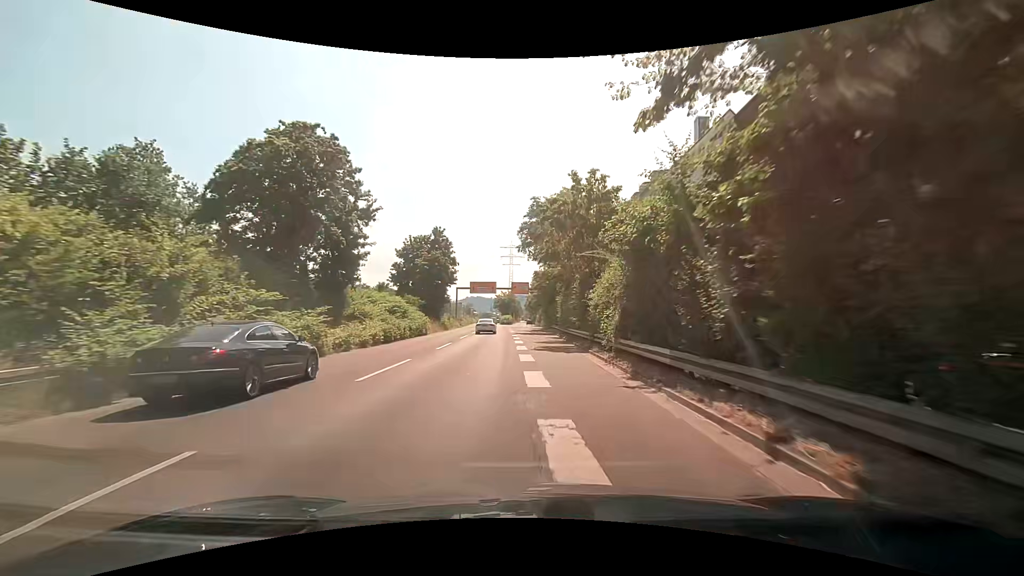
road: trunk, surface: asphalt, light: Day
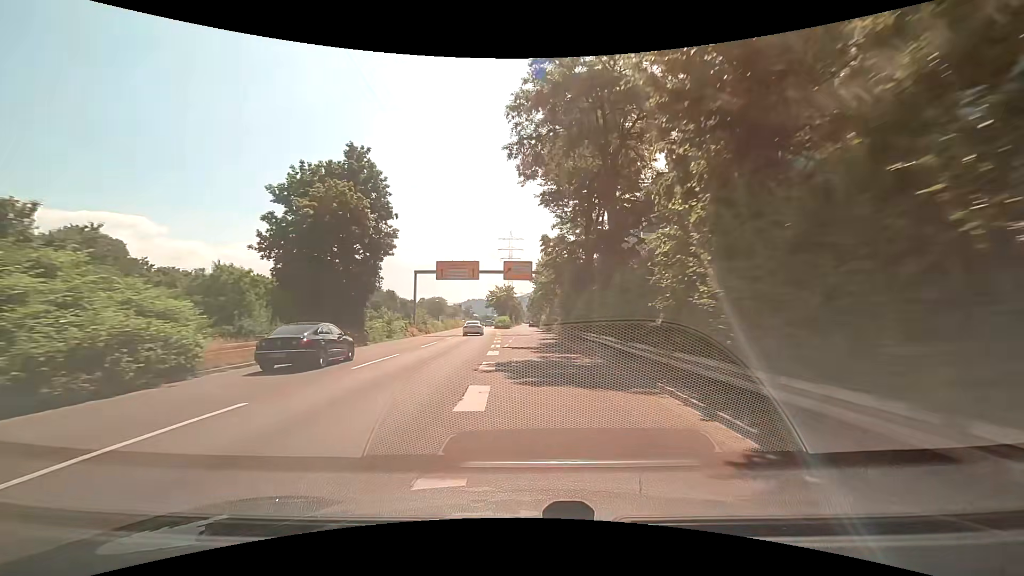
(-0.2, +33.0) m; -1°
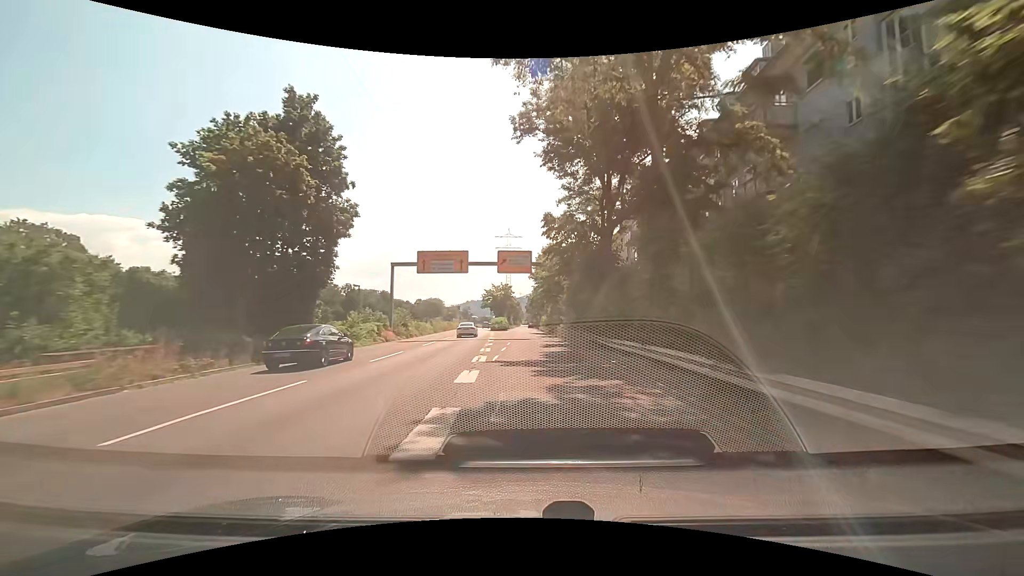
(+0.1, +8.6) m; 0°
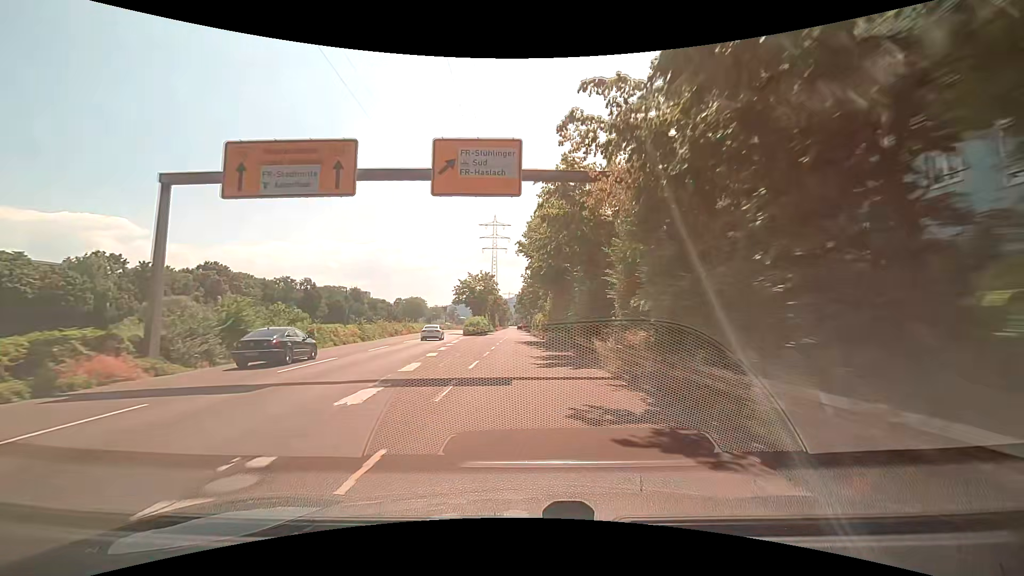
(+0.6, +27.1) m; +2°
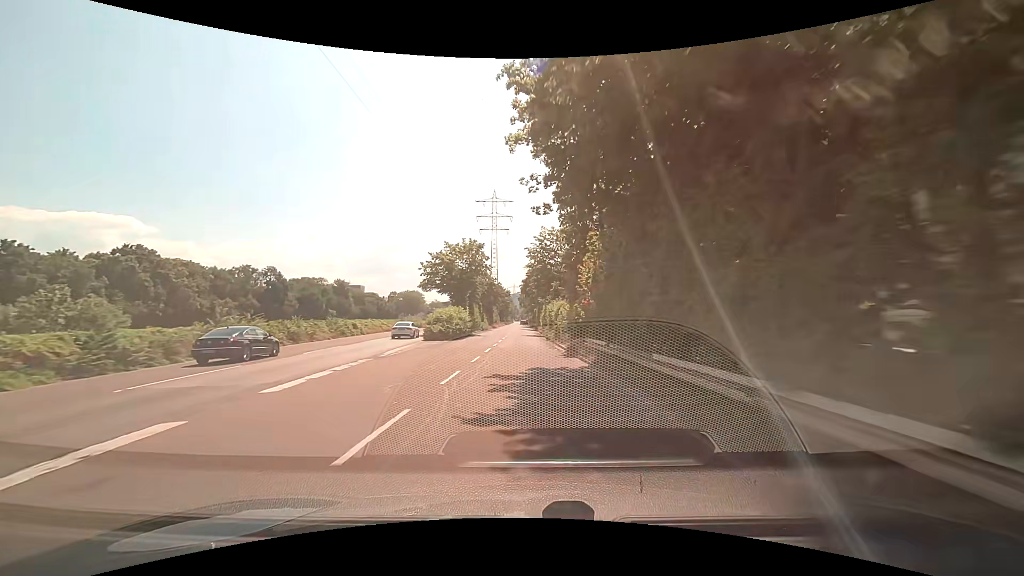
(-0.1, +28.2) m; -1°
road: trunk_link
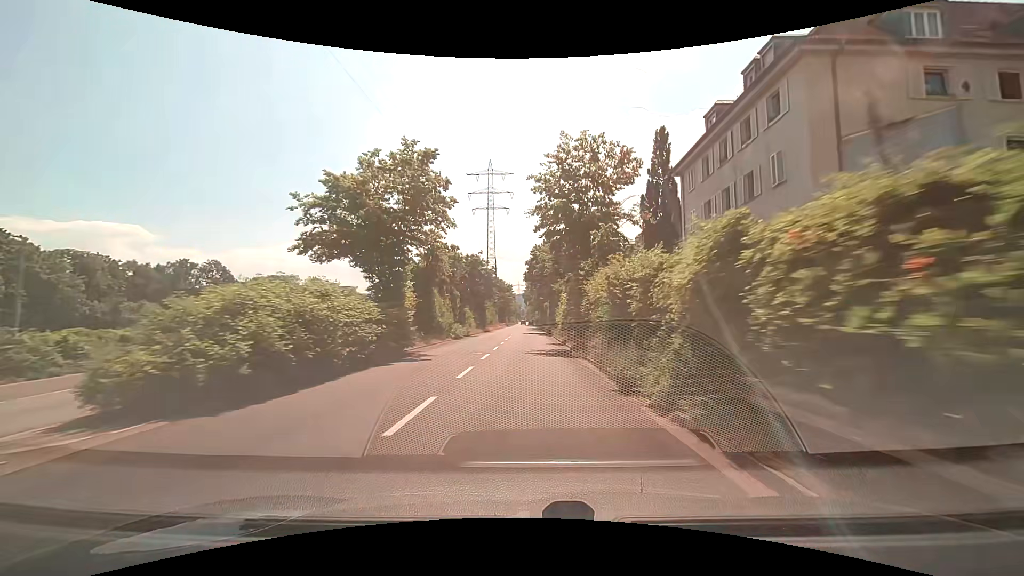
(-0.2, +29.0) m; -1°
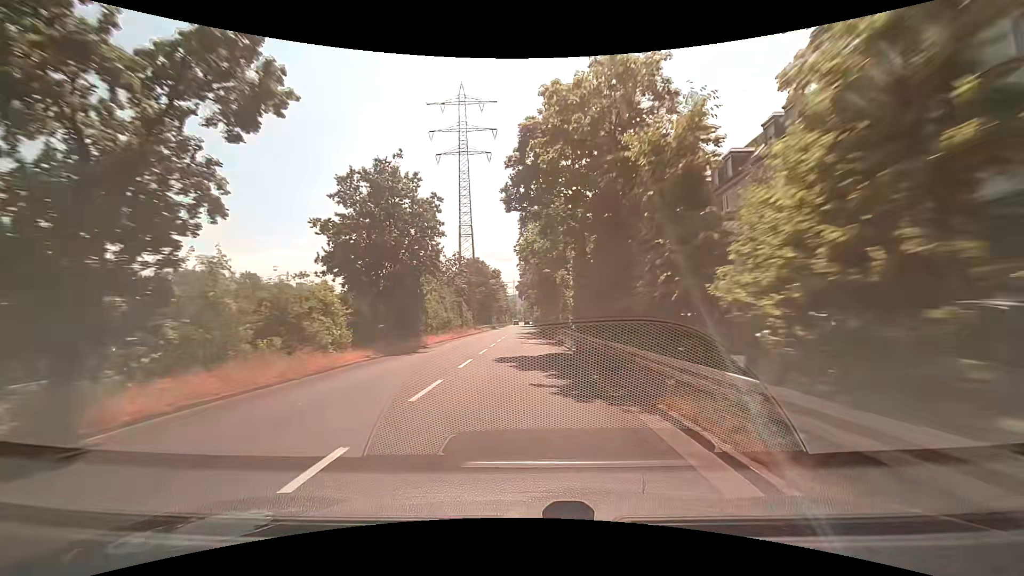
(+0.3, +39.9) m; 0°
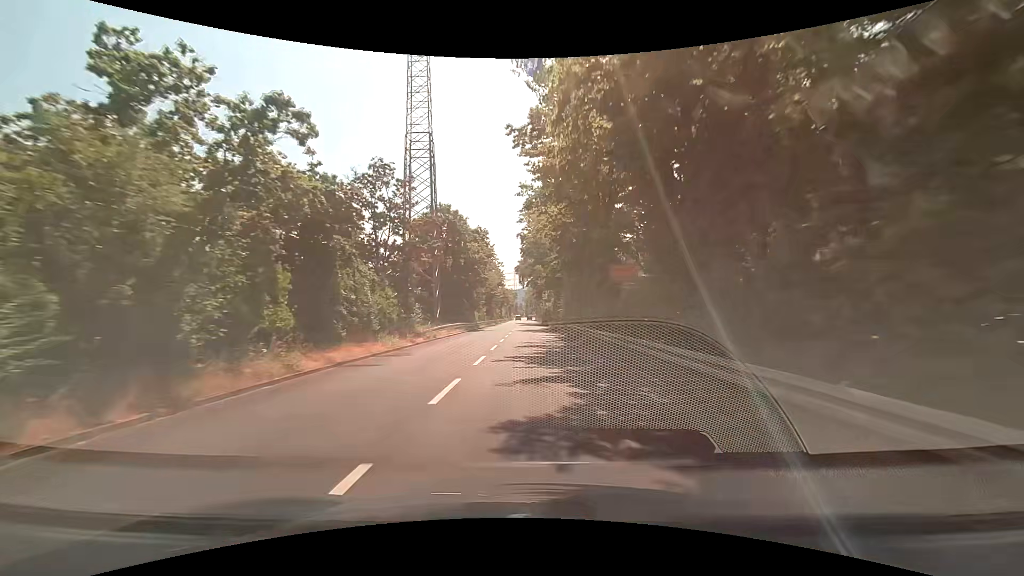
(-0.3, +36.7) m; +1°
(0, +10) (0, +20) (0, +30) (-1, +40) (-1, +50) (-1, +60) (-2, +70) (-3, +80) (-4, +90) (-4, +100) m
